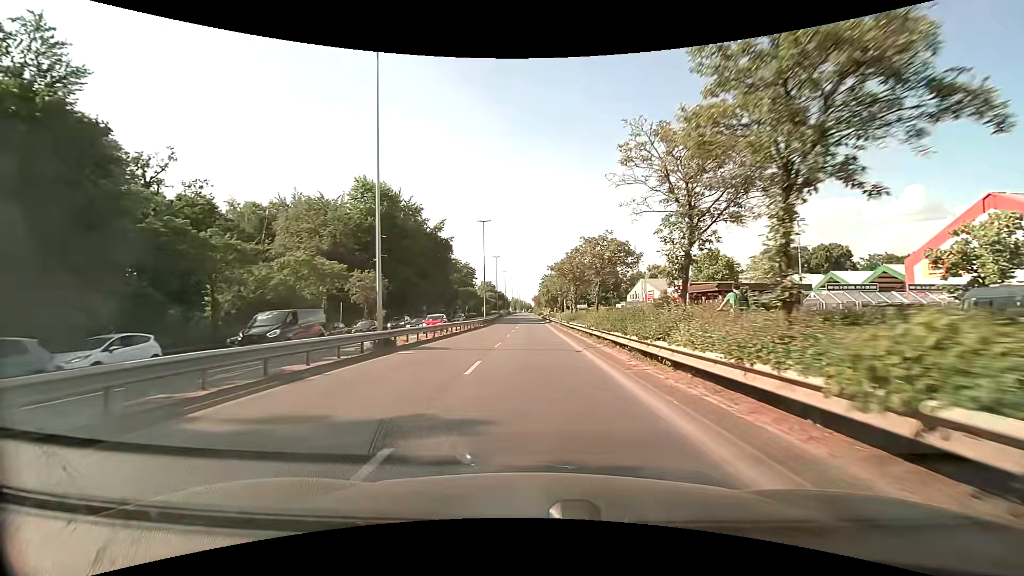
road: primary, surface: asphalt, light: Day
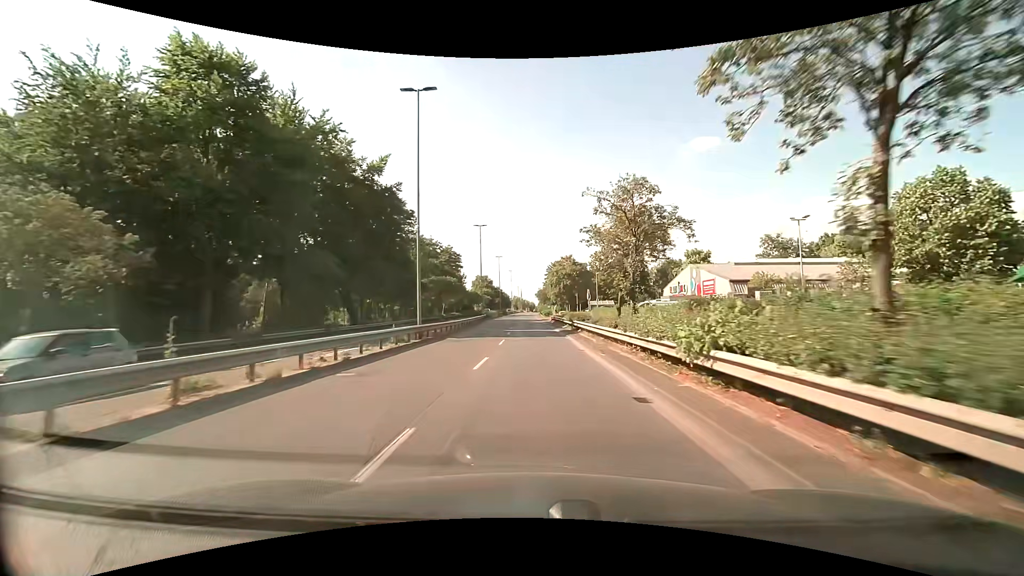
(-0.2, +35.5) m; 0°
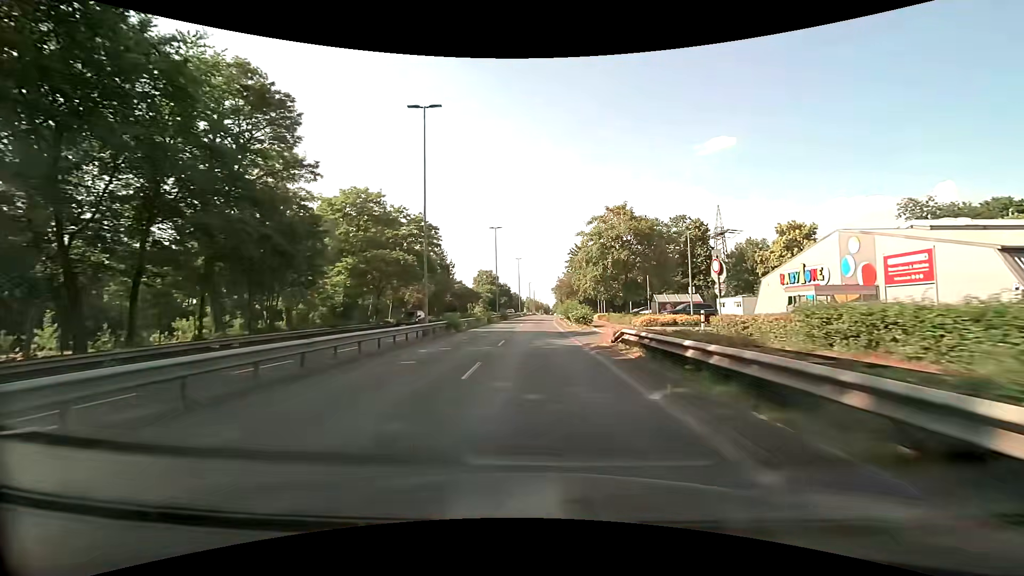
(-0.4, +38.4) m; -2°
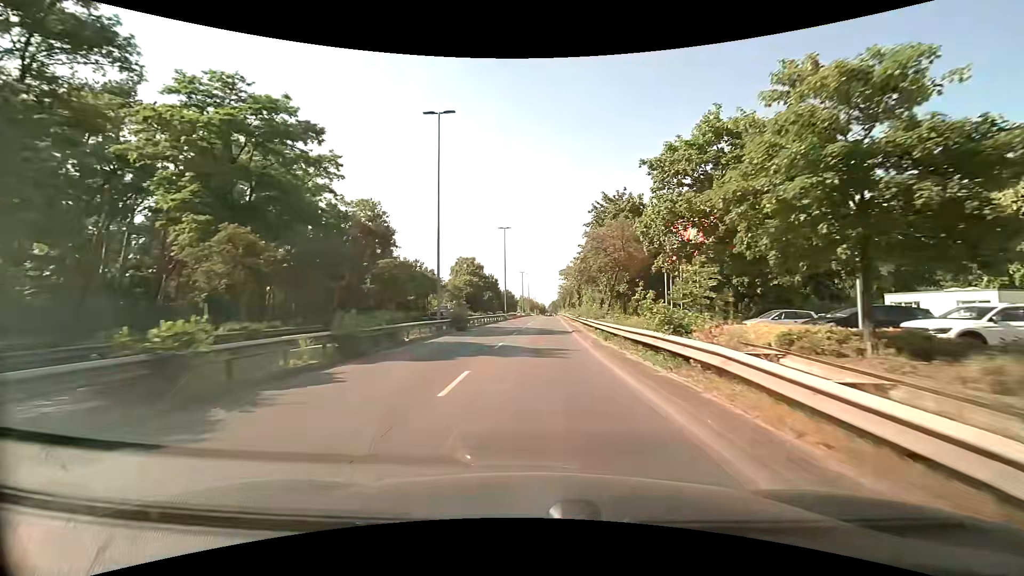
(0.0, +38.7) m; +1°
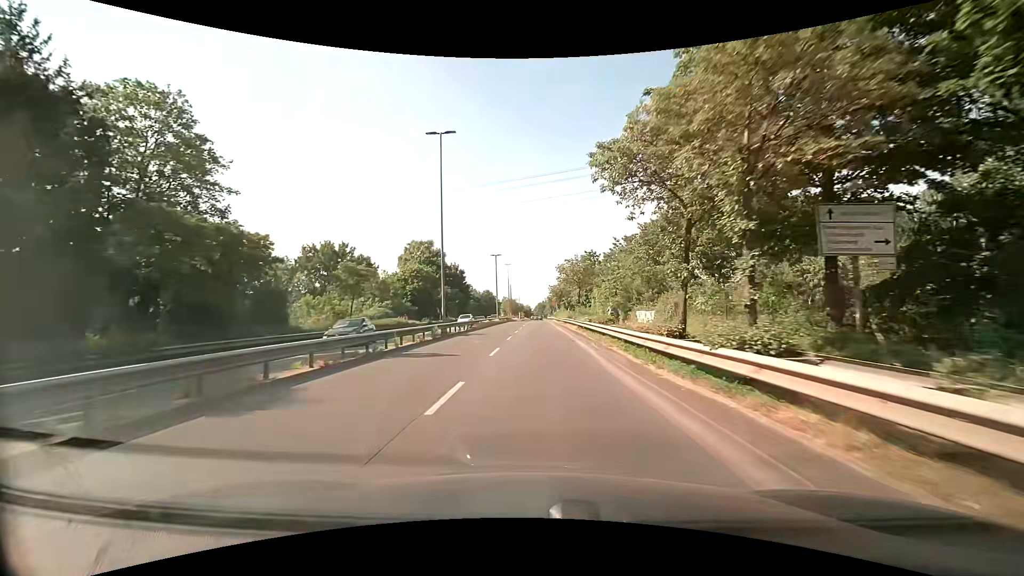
(+0.6, +37.1) m; +2°
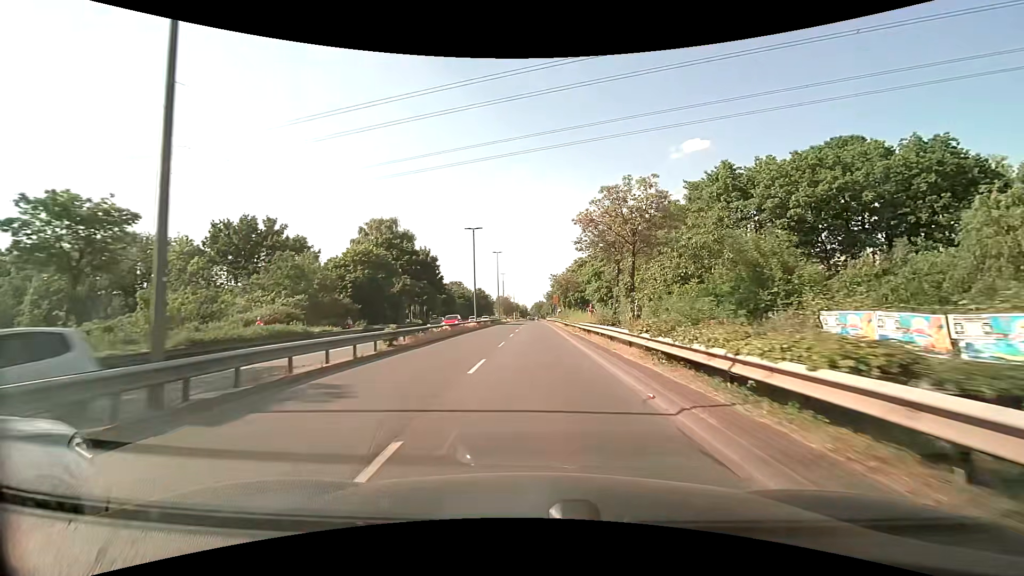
(+0.1, +22.3) m; +1°
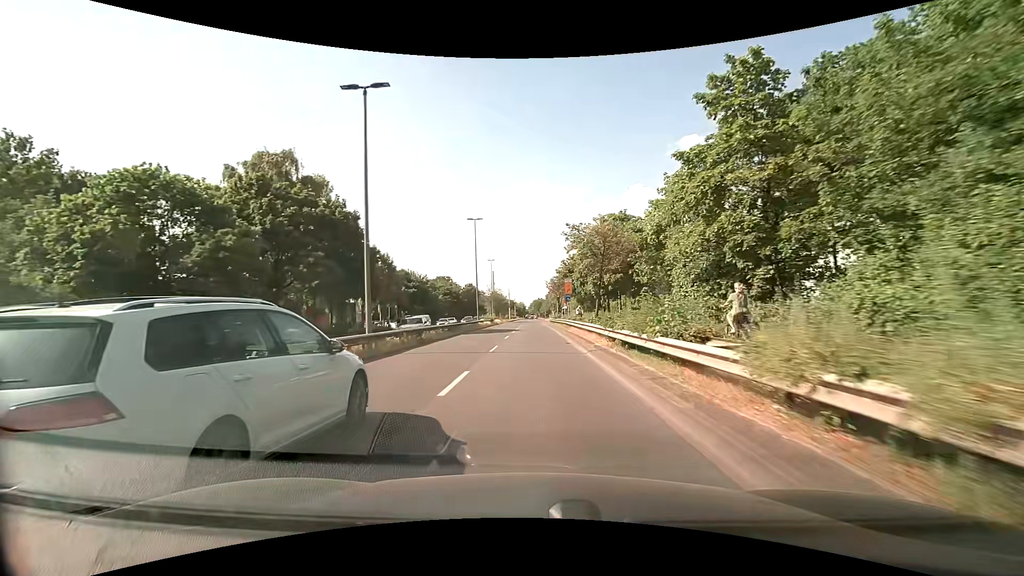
(0.0, +30.1) m; 0°
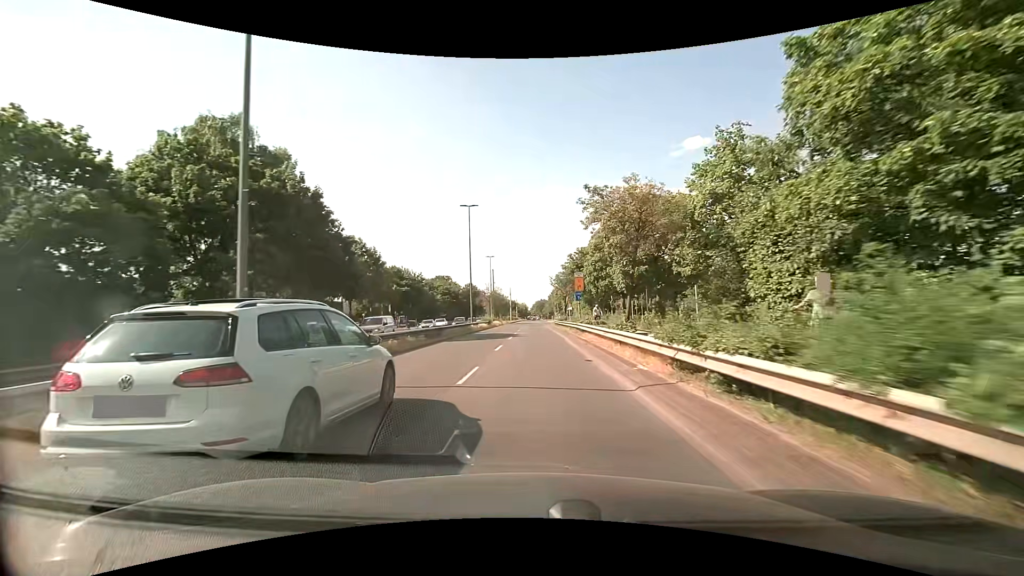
(0.0, +7.6) m; 0°
(0, +10) (0, +20) (0, +30) (0, +40) (0, +50) (0, +60) (0, +70) (0, +80) (+1, +90) (+2, +100) m
